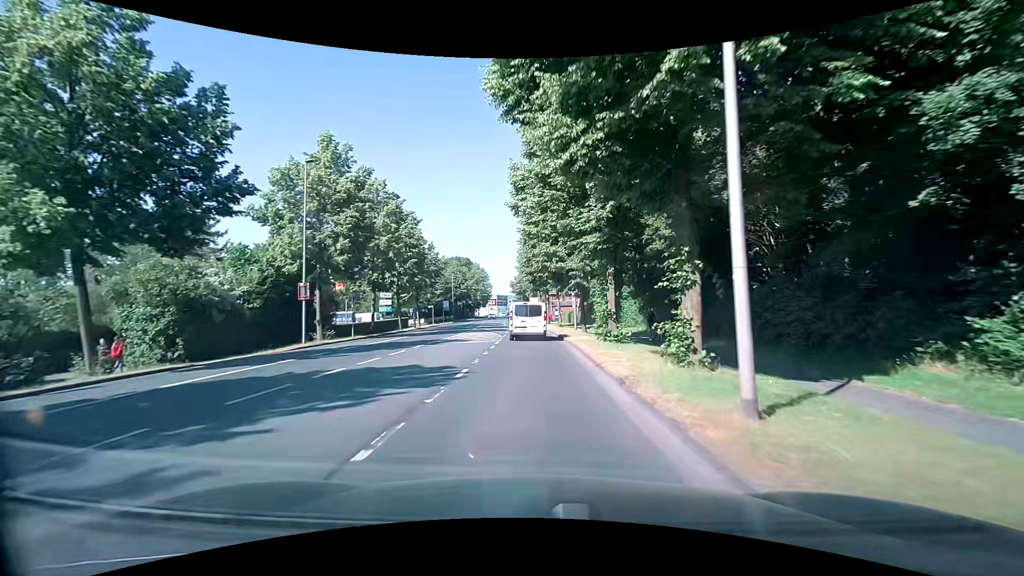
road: secondary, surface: asphalt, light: Day
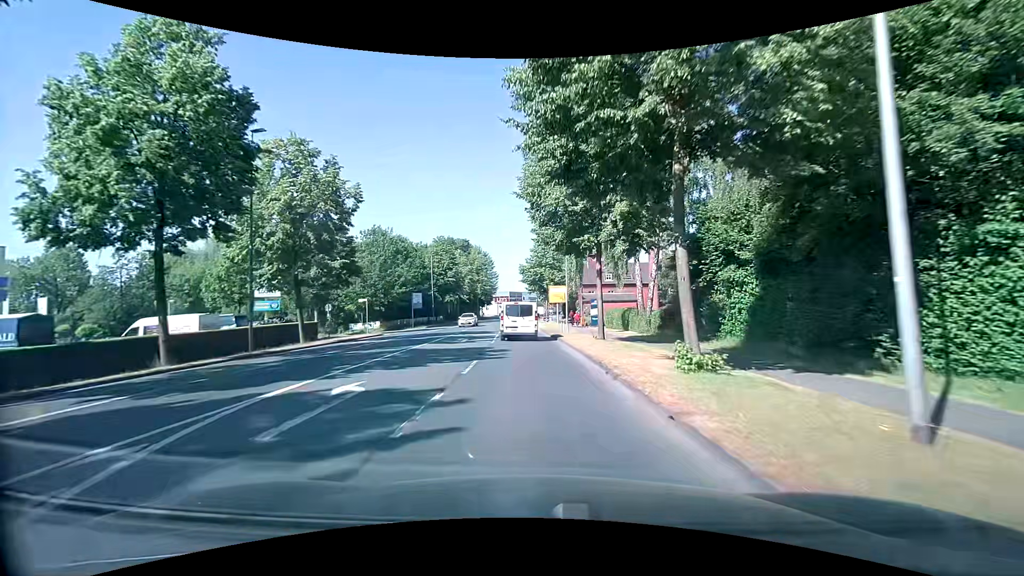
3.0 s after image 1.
(-0.4, +36.6) m; -2°
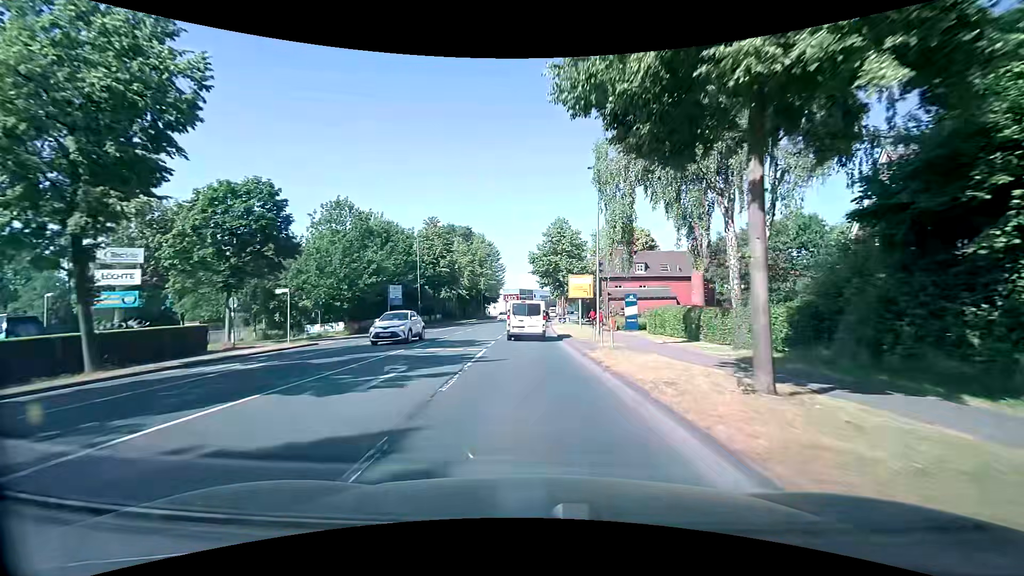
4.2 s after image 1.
(-0.2, +14.8) m; -2°
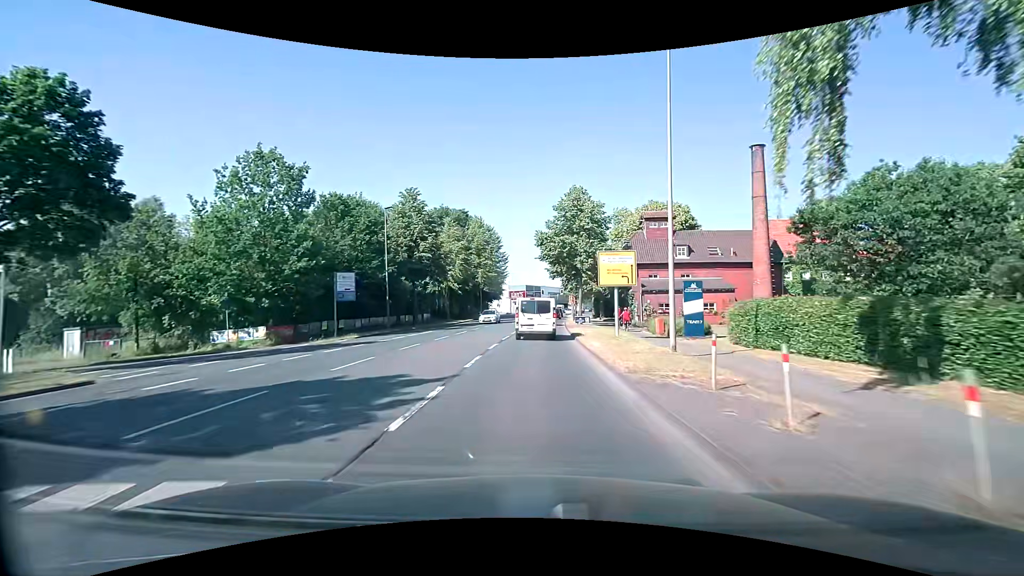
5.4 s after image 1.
(+0.1, +14.6) m; 0°
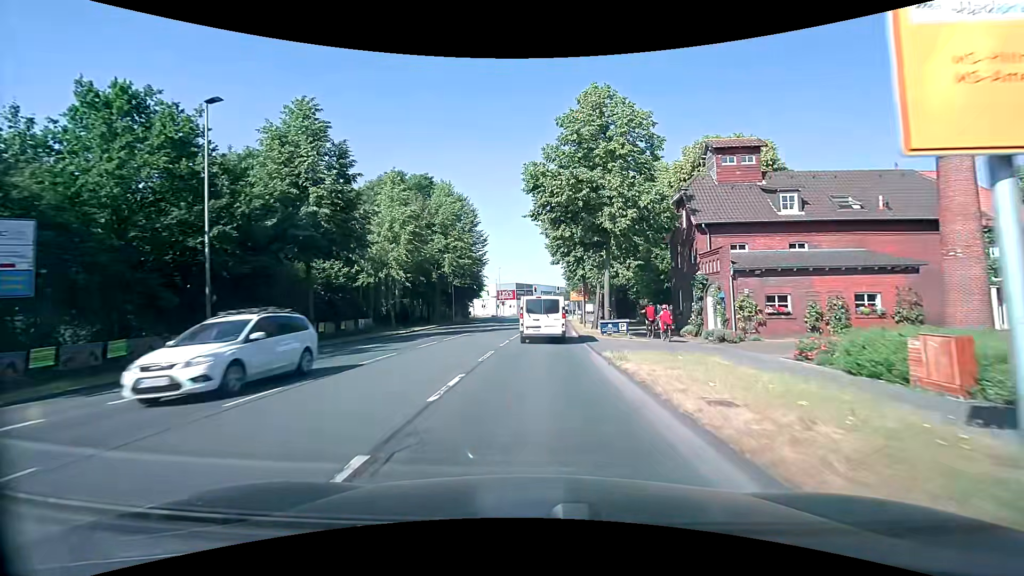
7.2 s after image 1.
(0.0, +21.7) m; +1°
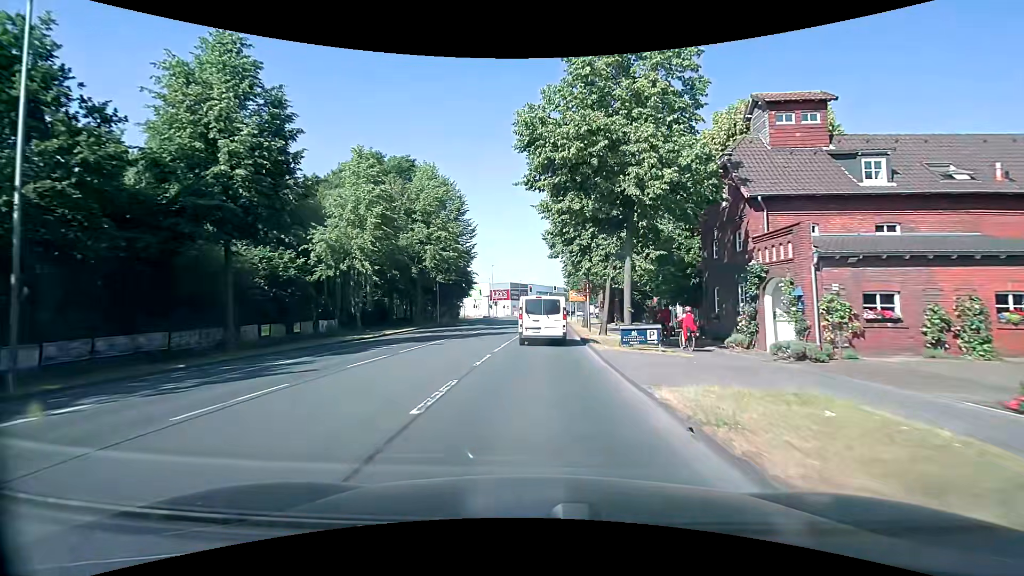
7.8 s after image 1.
(0.0, +7.0) m; 0°
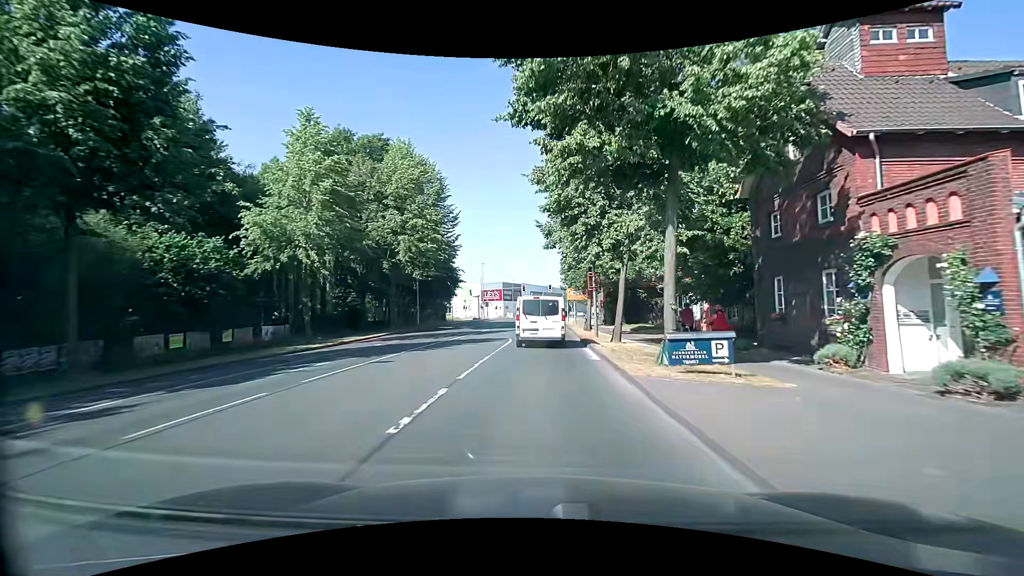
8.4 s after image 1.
(+0.1, +6.8) m; +2°
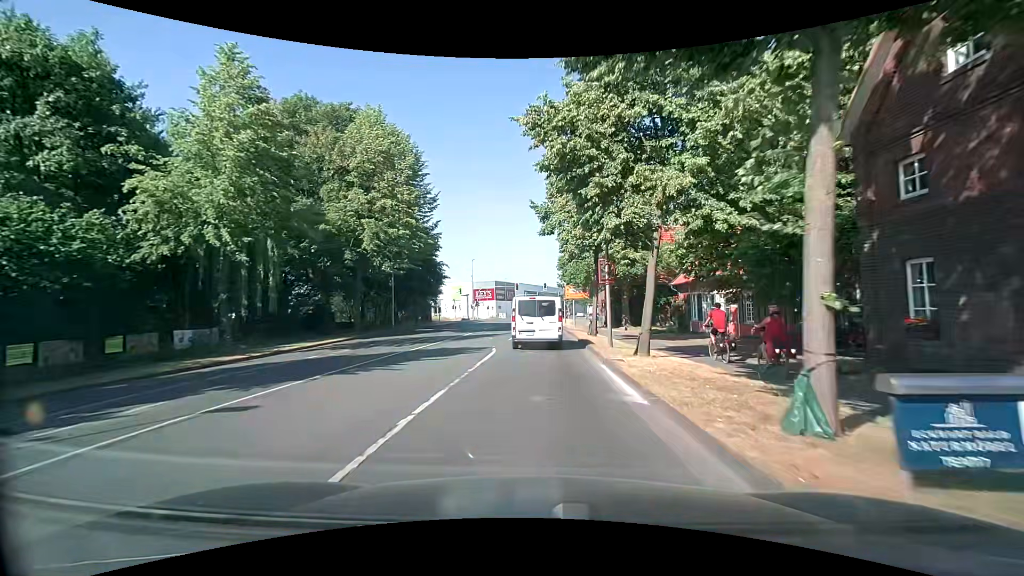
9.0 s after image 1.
(0.0, +6.6) m; 0°
(0, +10) (0, +20) (0, +30) (0, +40) (+1, +50) (+1, +60) (+1, +70) (+2, +80) (+3, +90) (+4, +100) m
